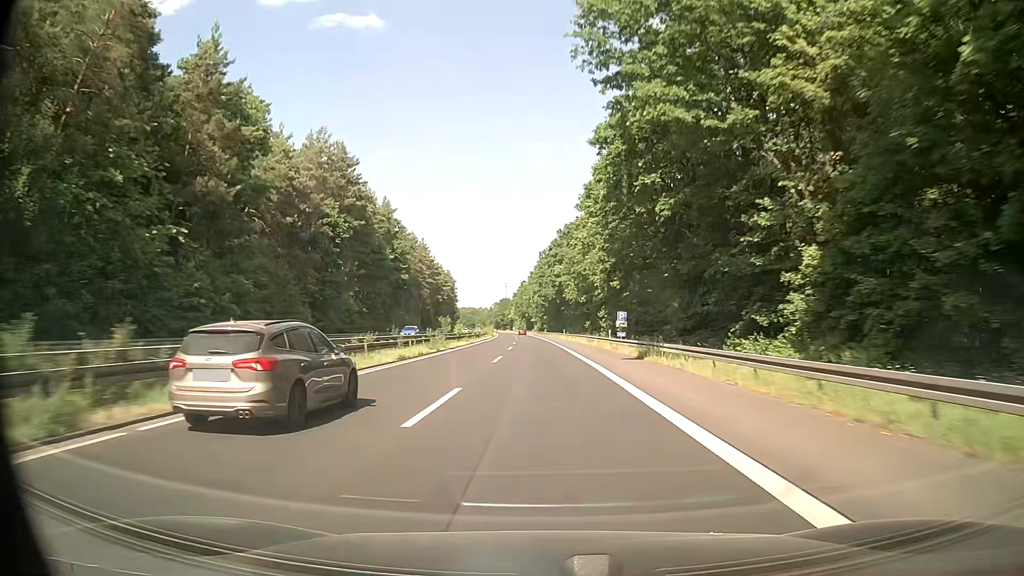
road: trunk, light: Day
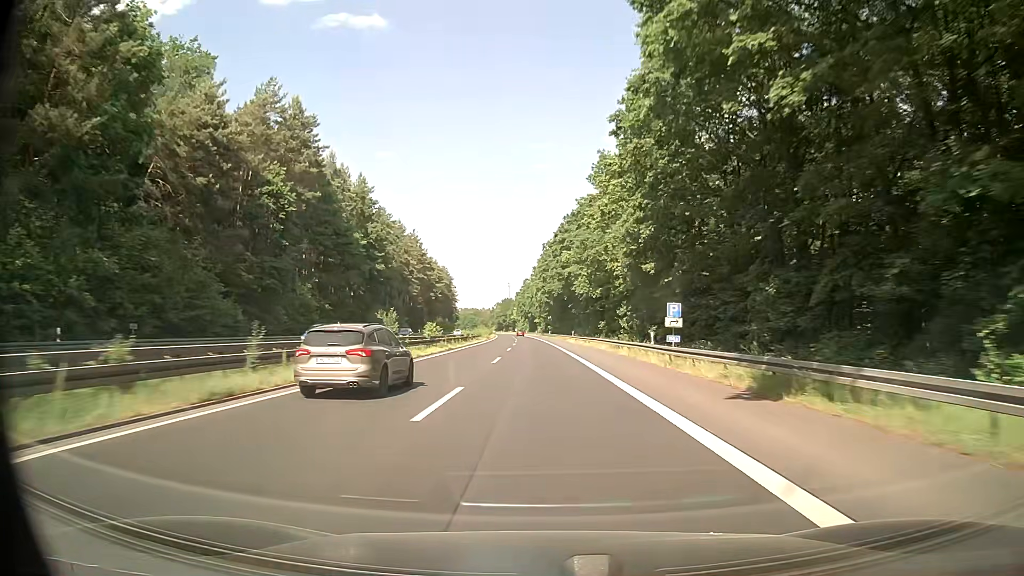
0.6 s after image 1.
(-0.1, +17.5) m; -1°
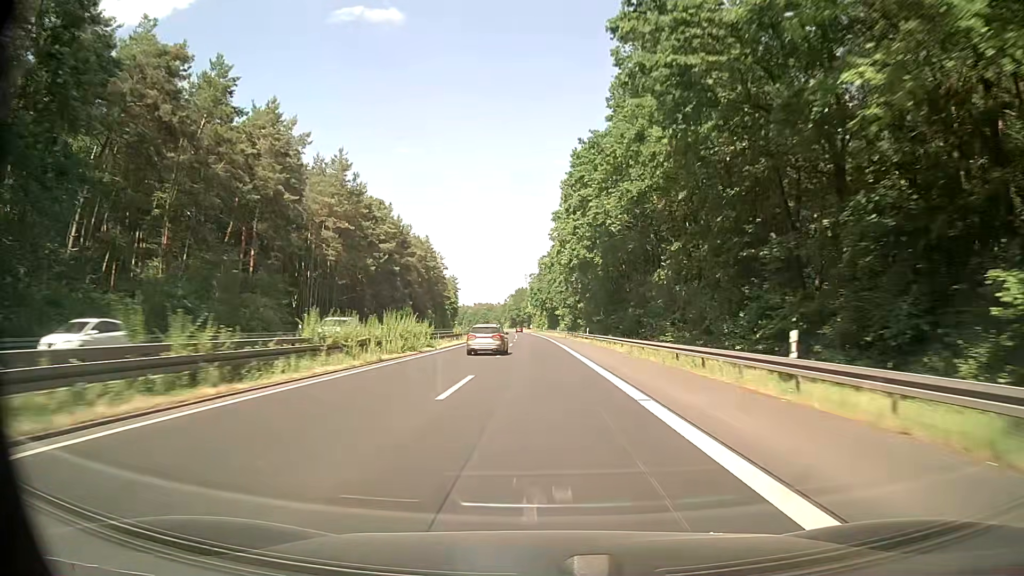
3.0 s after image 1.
(-0.5, +69.7) m; -1°
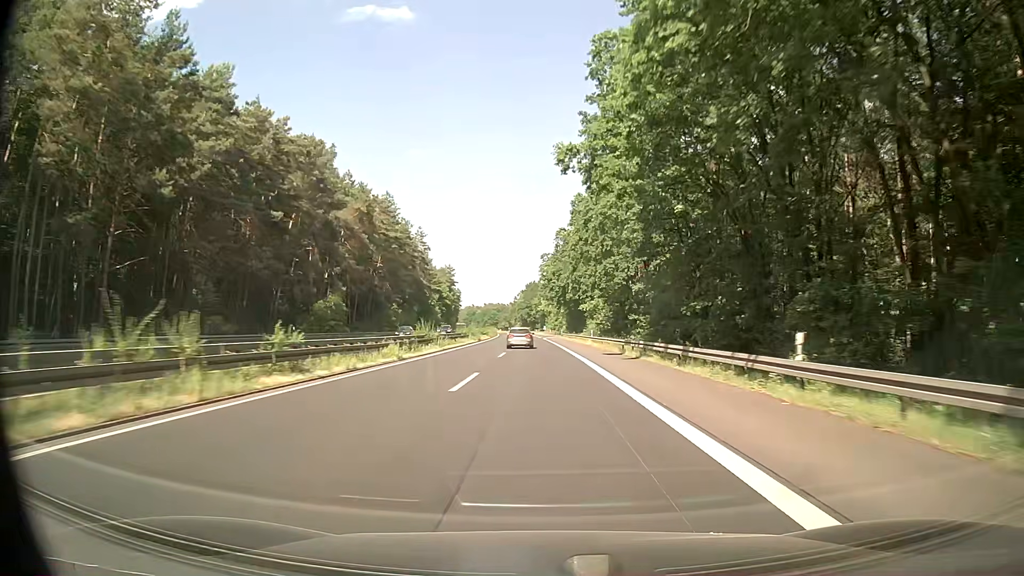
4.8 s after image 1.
(-0.3, +52.2) m; -1°
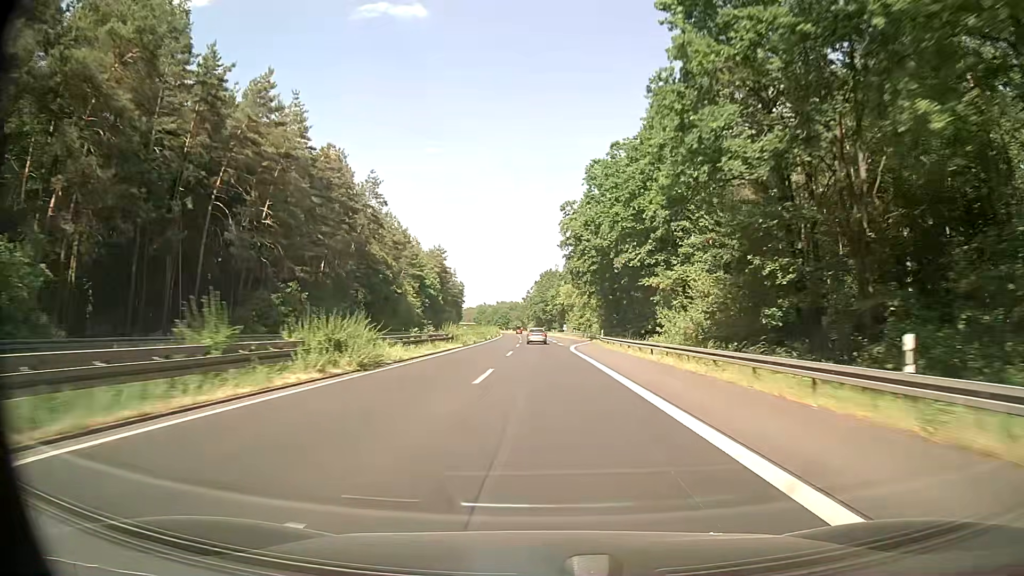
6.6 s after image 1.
(-0.7, +52.2) m; -2°
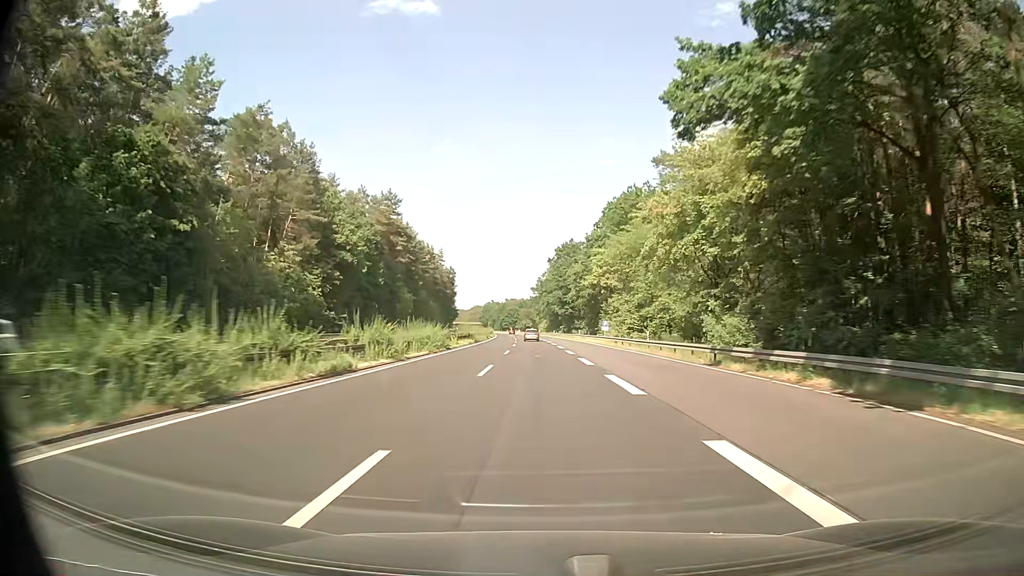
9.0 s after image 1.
(-0.4, +69.6) m; -1°
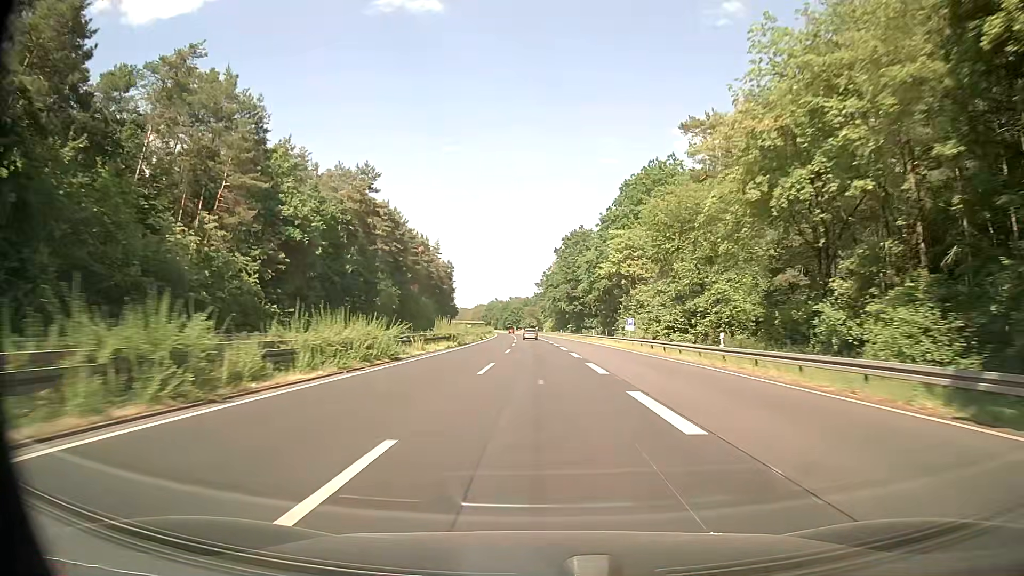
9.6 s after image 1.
(0.0, +17.4) m; 0°
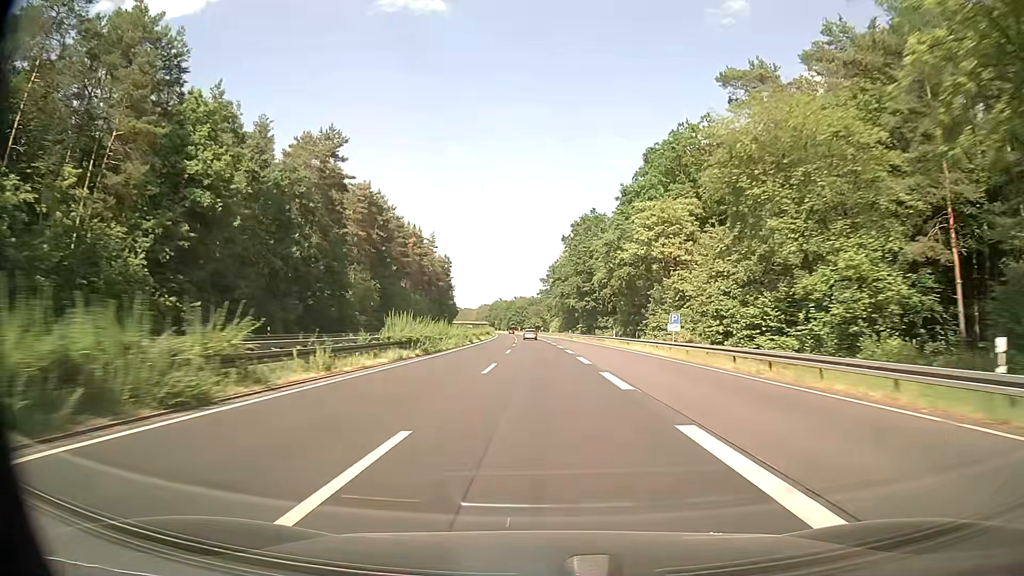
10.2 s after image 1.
(-0.1, +17.4) m; 0°
(0, +10) (0, +20) (0, +30) (0, +40) (-1, +50) (-1, +60) (-1, +70) (-1, +80) (-2, +90) (-2, +100) m
